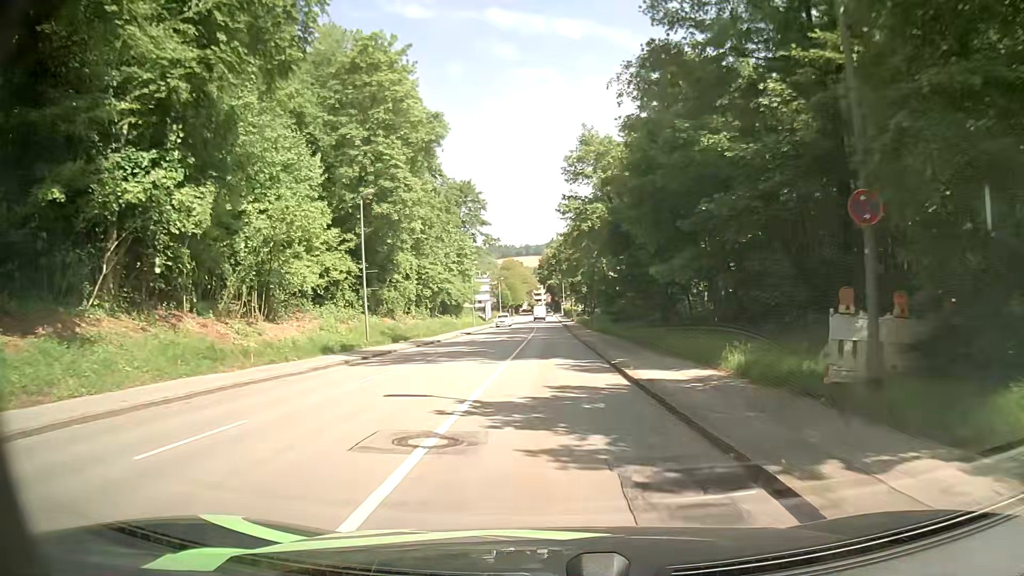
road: tertiary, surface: asphalt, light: Day
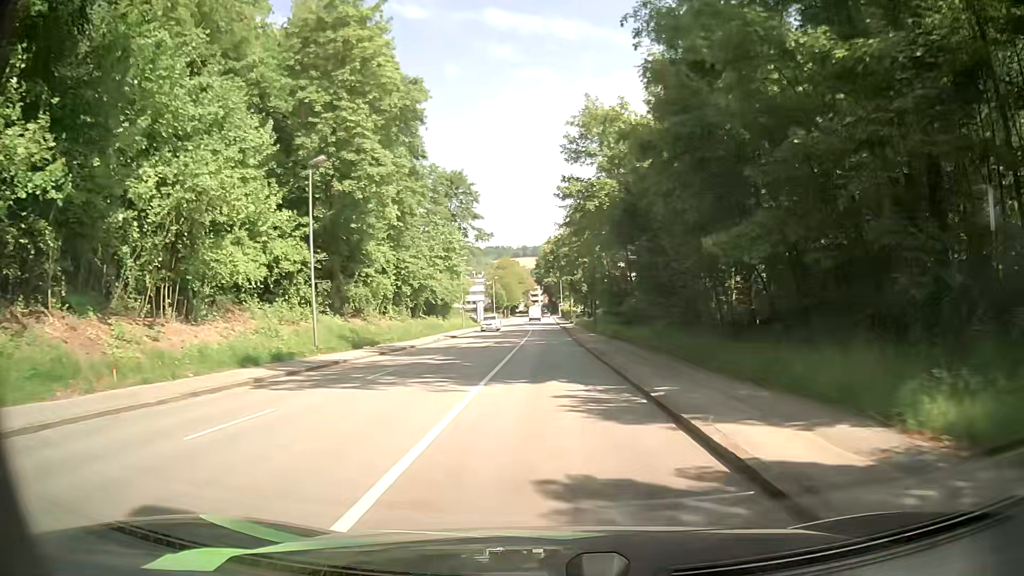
(0.0, +7.7) m; -1°
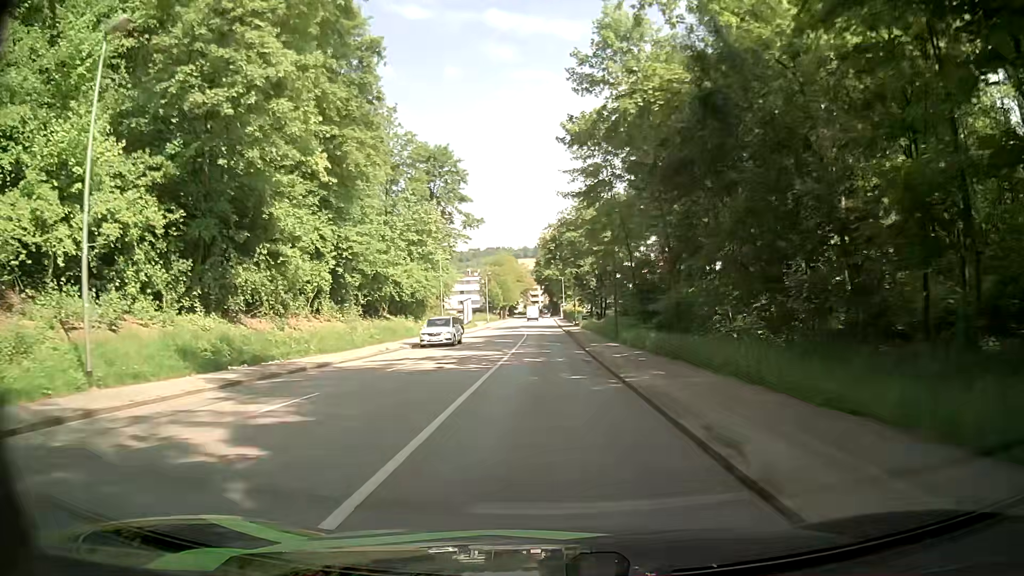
(+0.2, +15.3) m; 0°
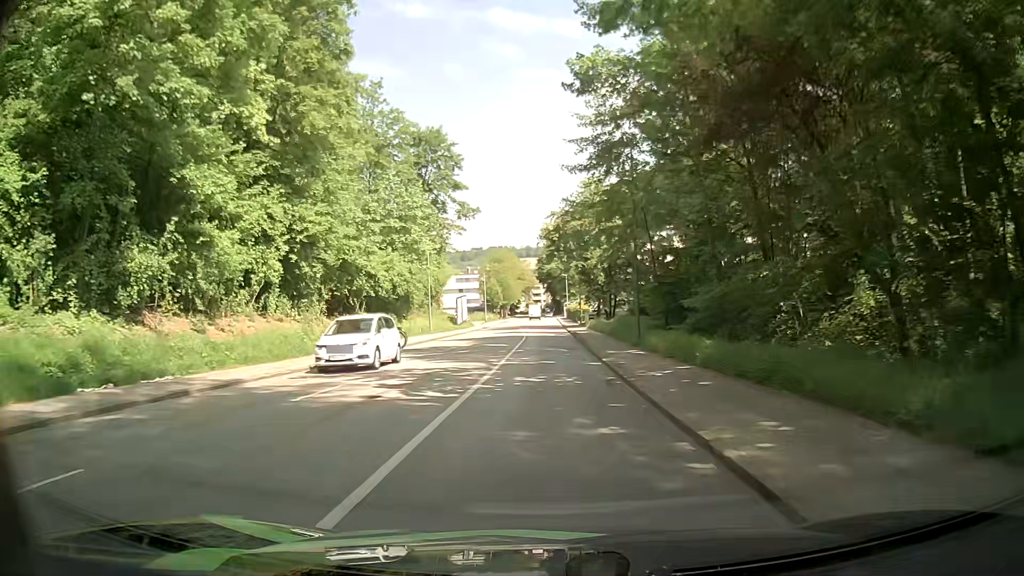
(0.0, +7.6) m; 0°
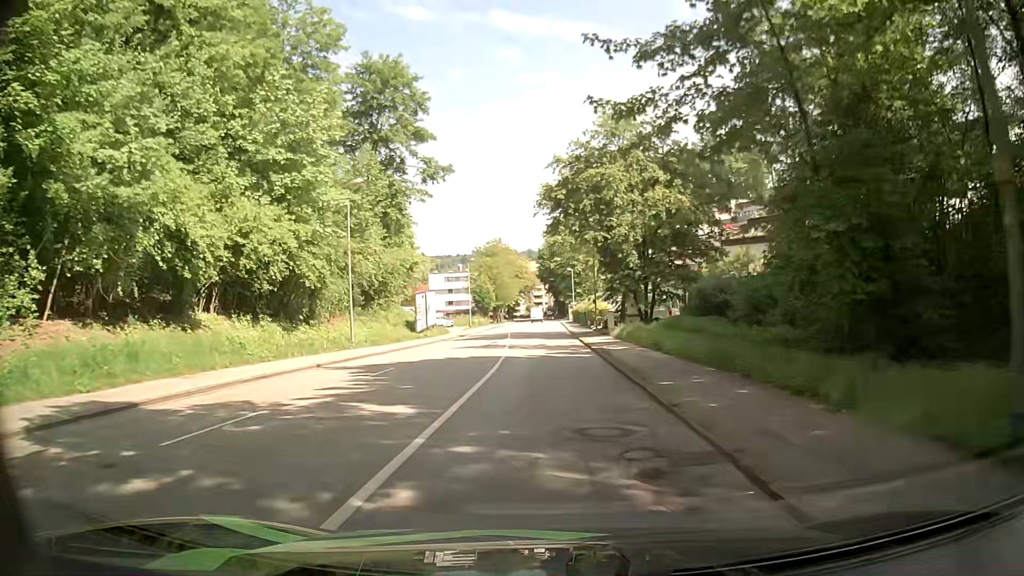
(-0.1, +22.5) m; -1°
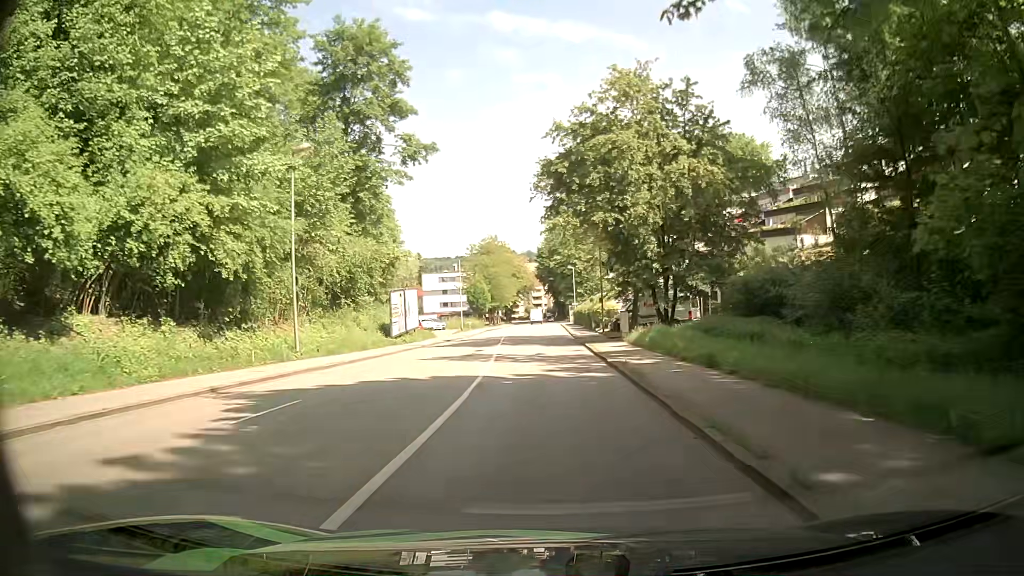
(+0.1, +7.4) m; 0°
